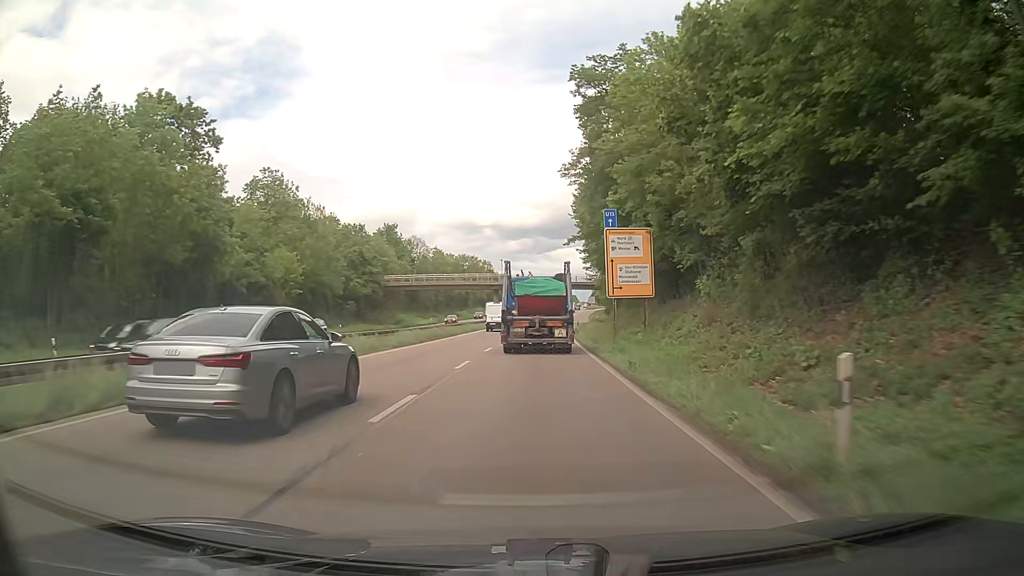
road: trunk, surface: asphalt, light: Day
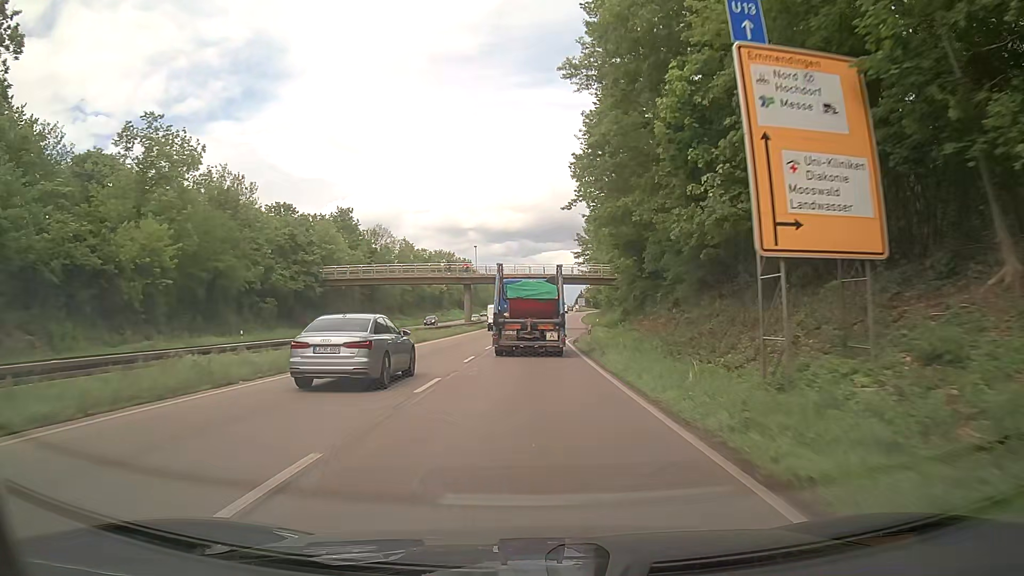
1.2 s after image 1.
(+0.3, +22.8) m; +1°
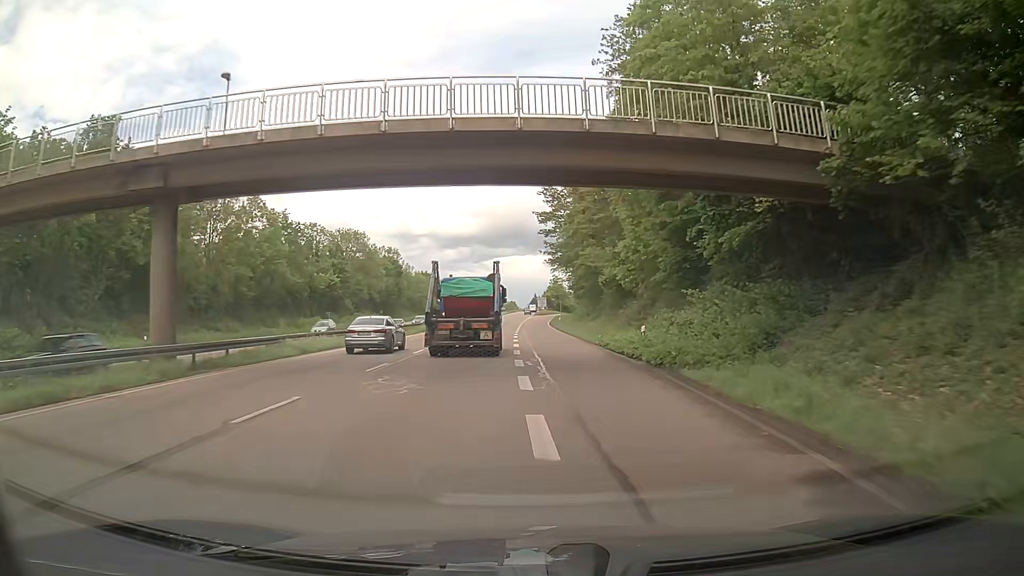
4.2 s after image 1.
(+2.2, +57.8) m; +5°
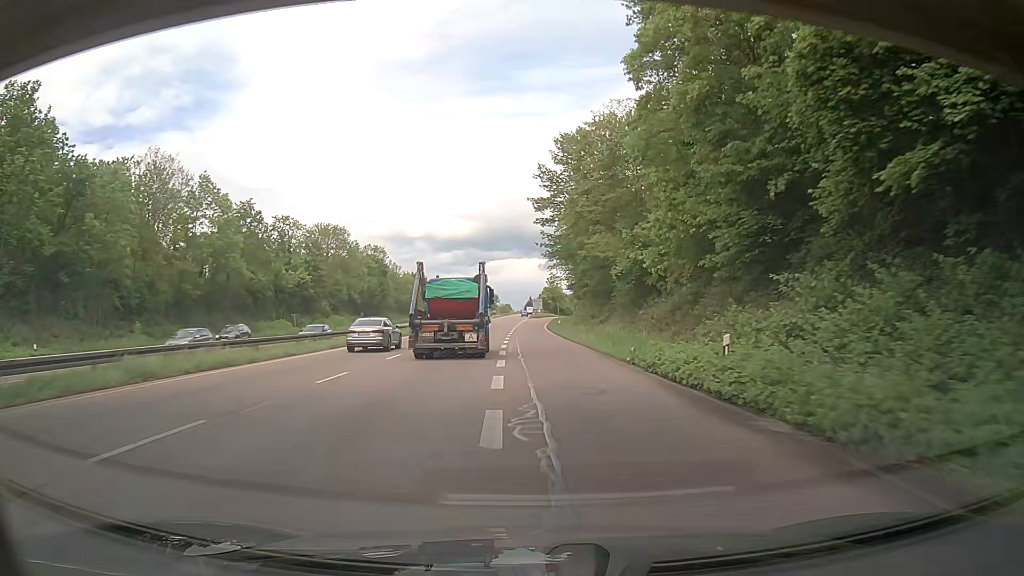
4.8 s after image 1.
(-0.1, +11.7) m; 0°
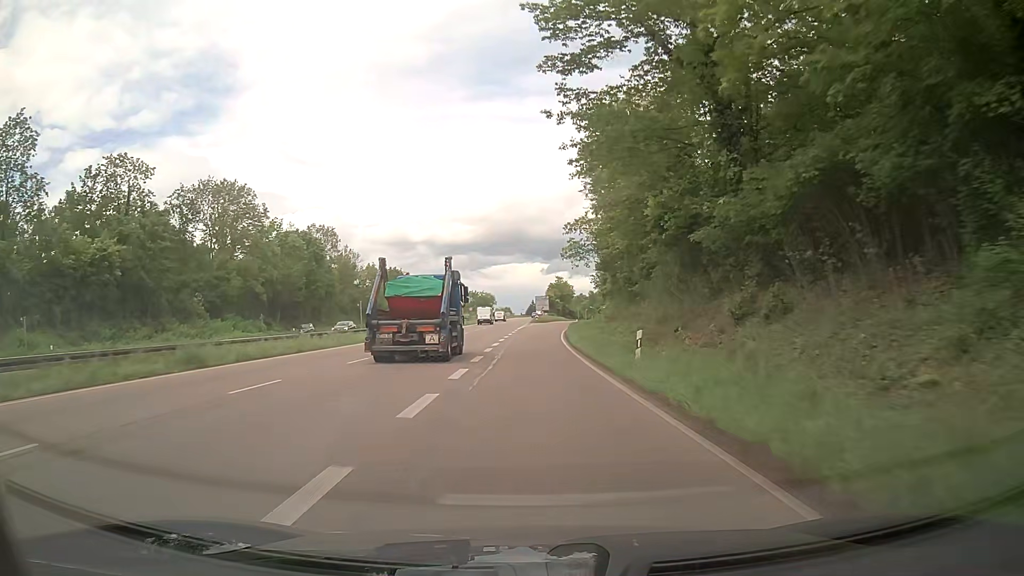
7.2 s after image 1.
(-0.1, +47.2) m; 0°
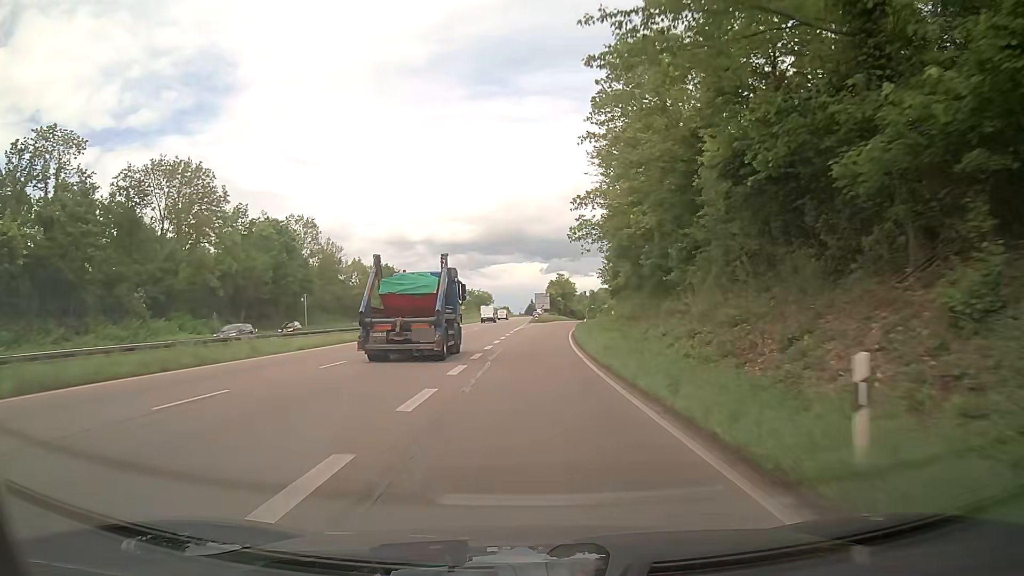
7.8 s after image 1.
(0.0, +11.8) m; +1°
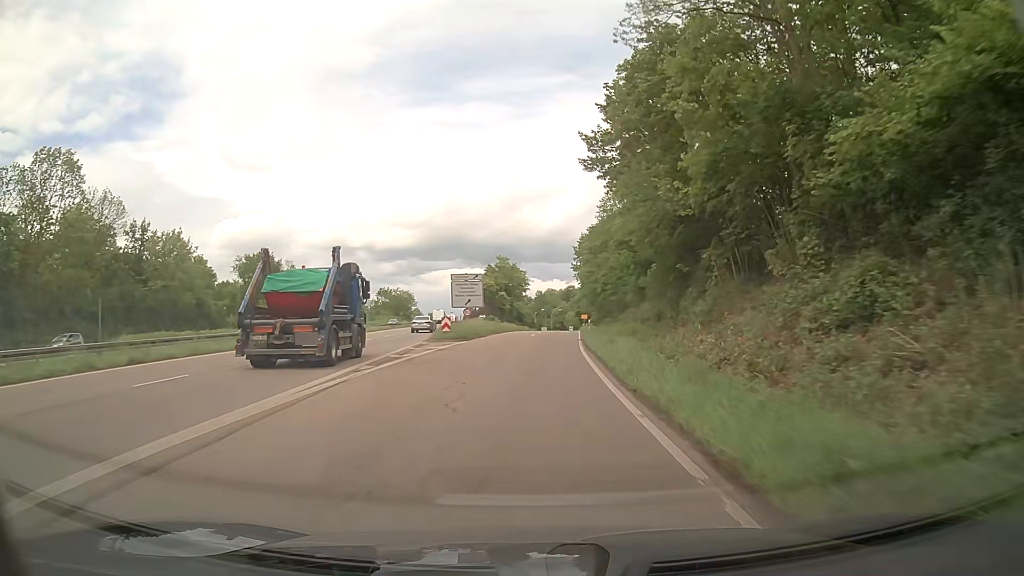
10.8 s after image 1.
(+1.4, +58.9) m; +4°
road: trunk_link
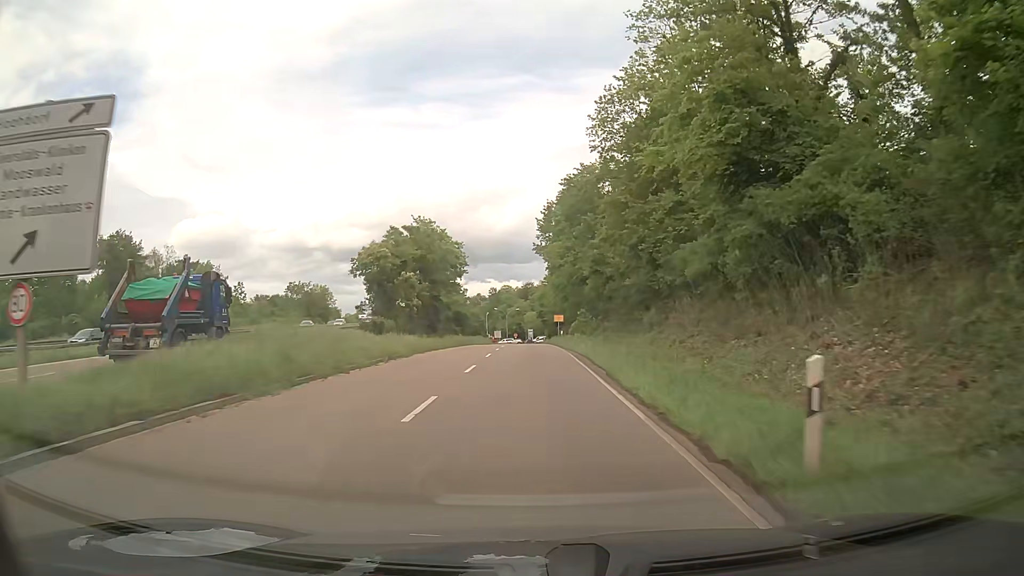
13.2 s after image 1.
(+1.5, +43.7) m; +4°
(0, +10) (0, +20) (0, +30) (0, +40) (0, +50) (0, +60) (0, +70) (0, +80) (0, +90) (-1, +100) m
